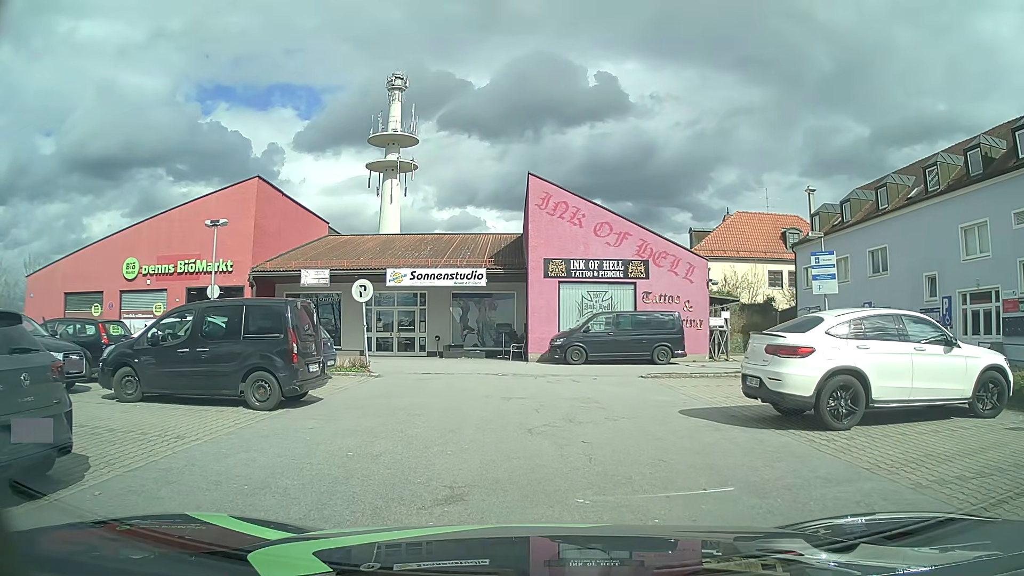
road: service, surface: asphalt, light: Day
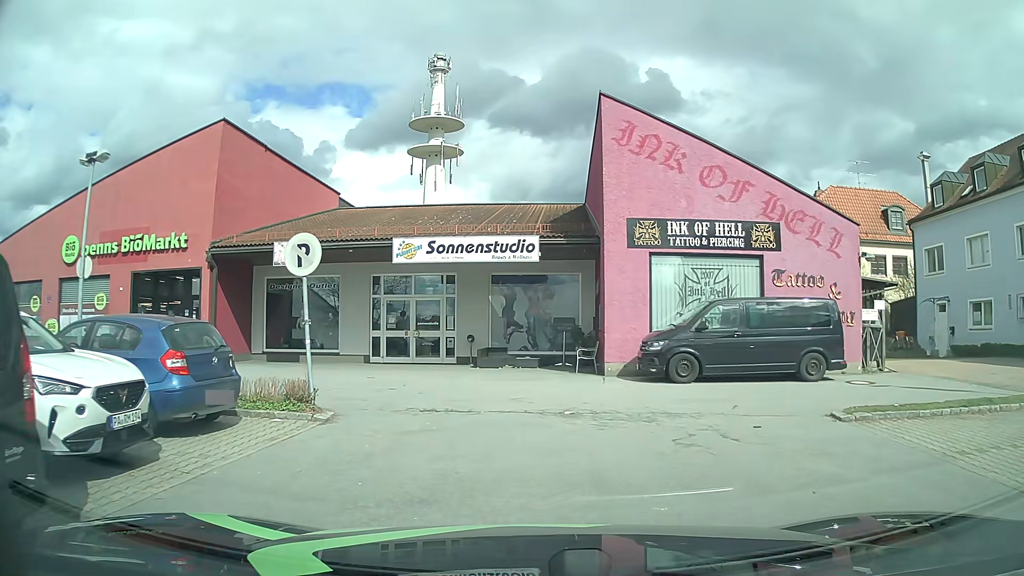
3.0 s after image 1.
(-0.2, +9.0) m; -2°
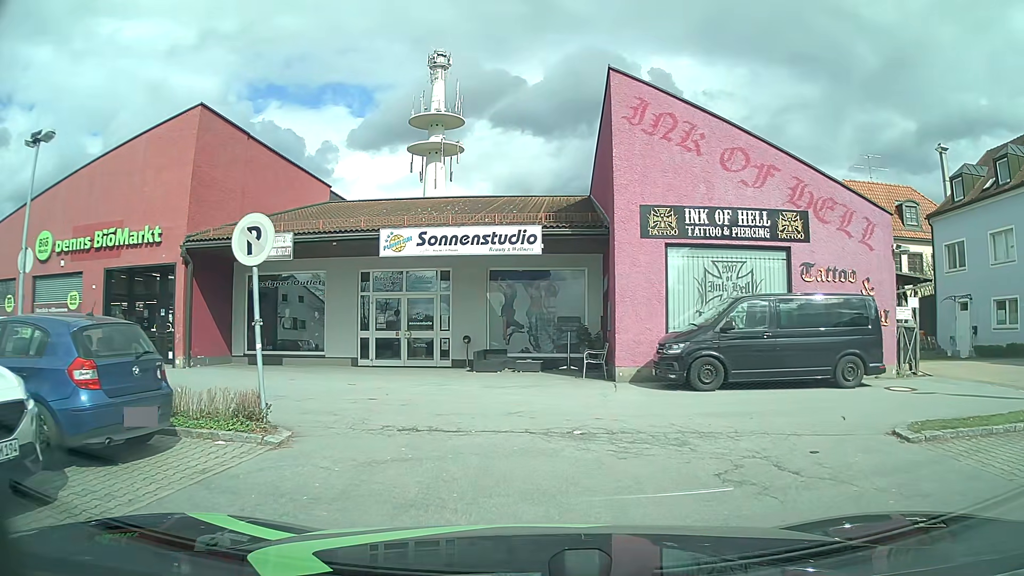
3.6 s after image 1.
(0.0, +1.8) m; +1°
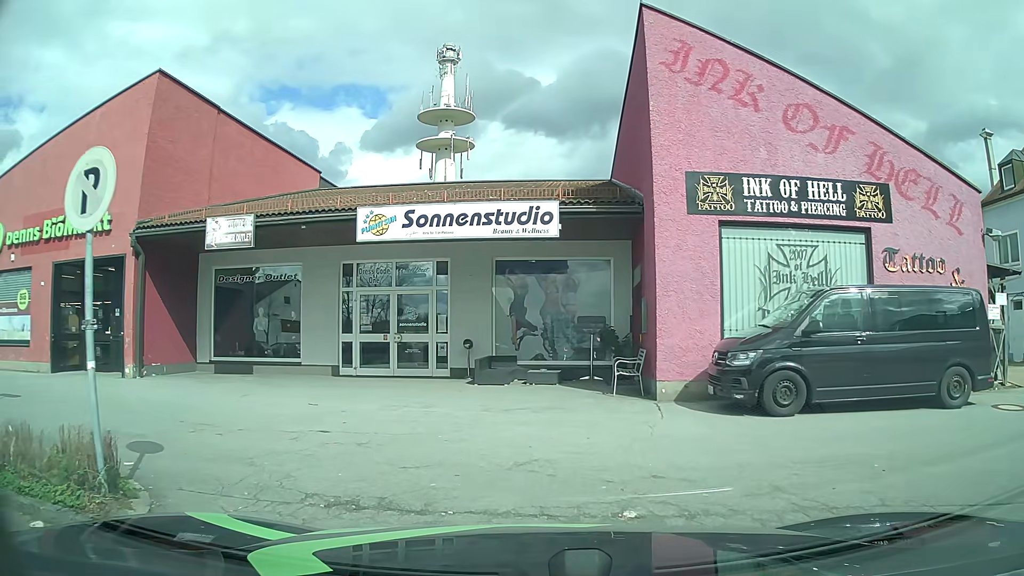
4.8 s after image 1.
(-0.1, +3.4) m; -3°
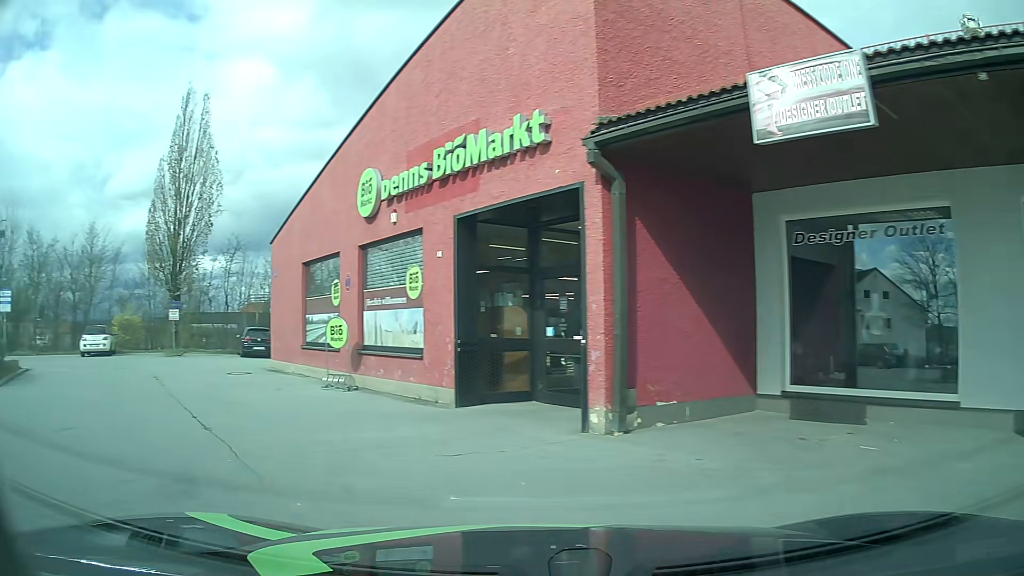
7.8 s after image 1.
(-2.8, +9.0) m; -47°
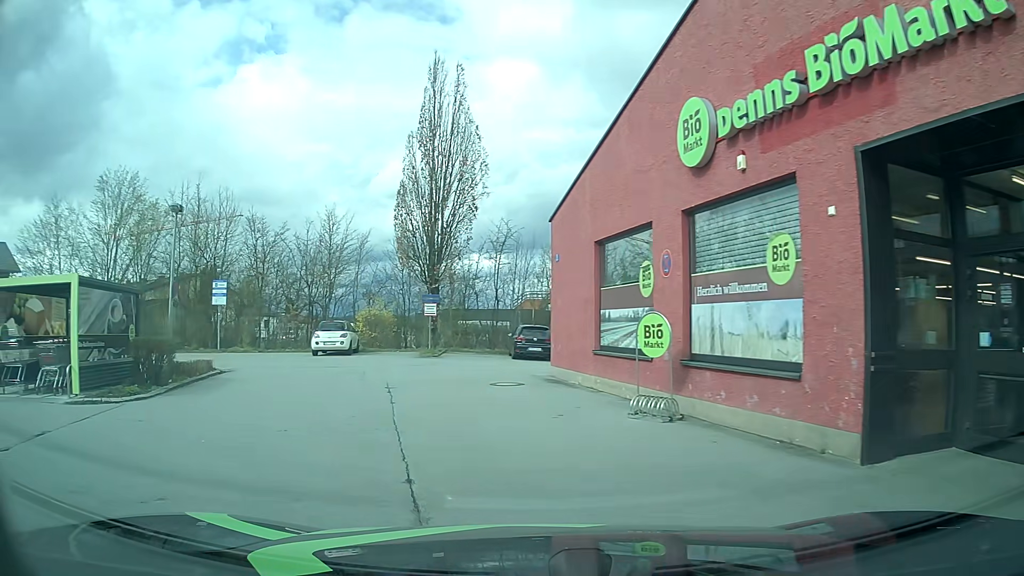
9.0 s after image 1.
(-1.1, +4.4) m; -25°
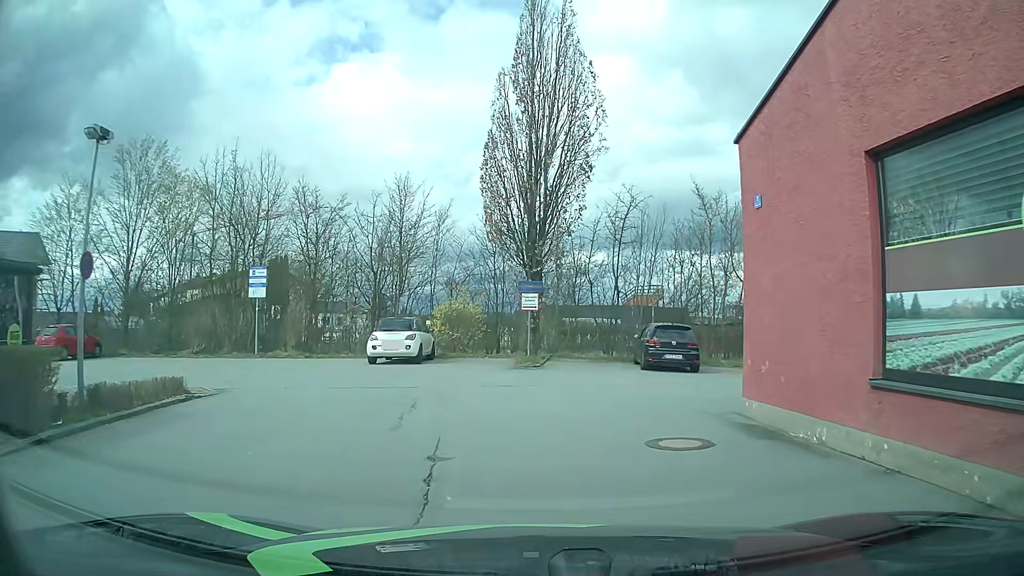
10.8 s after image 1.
(-0.9, +7.5) m; -10°
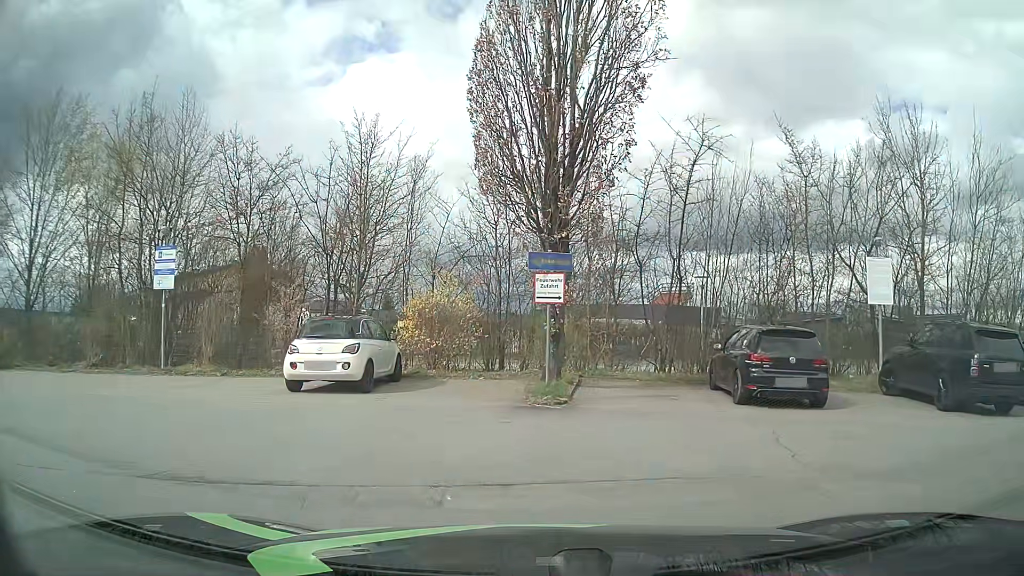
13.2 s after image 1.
(0.0, +8.1) m; -1°
